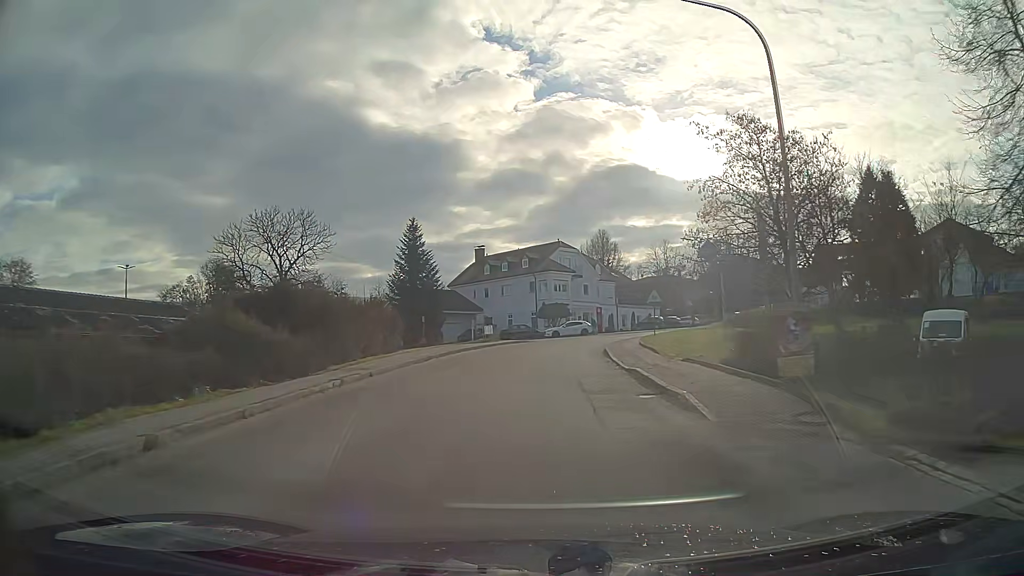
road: tertiary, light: Day
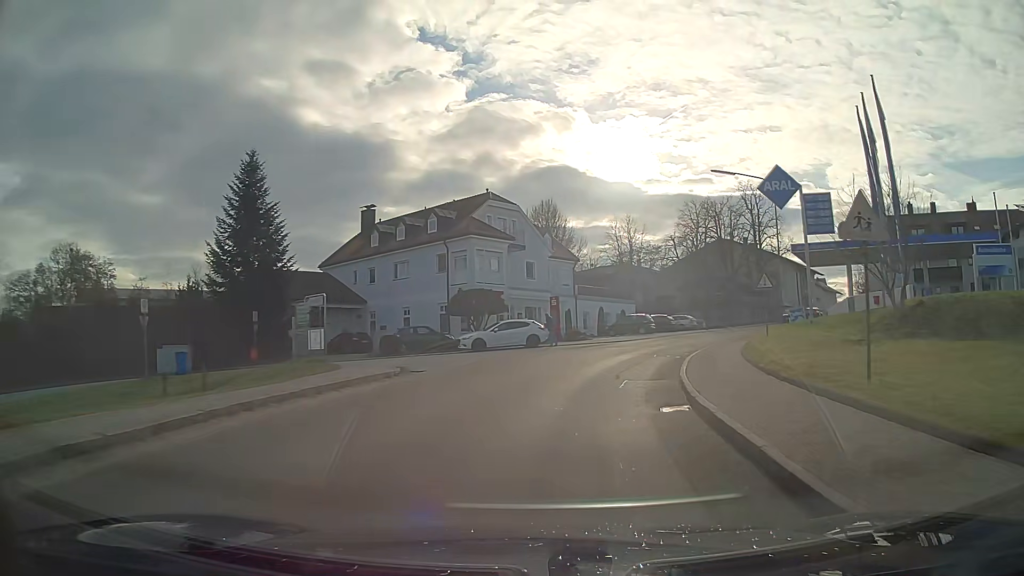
(+1.4, +29.5) m; +8°
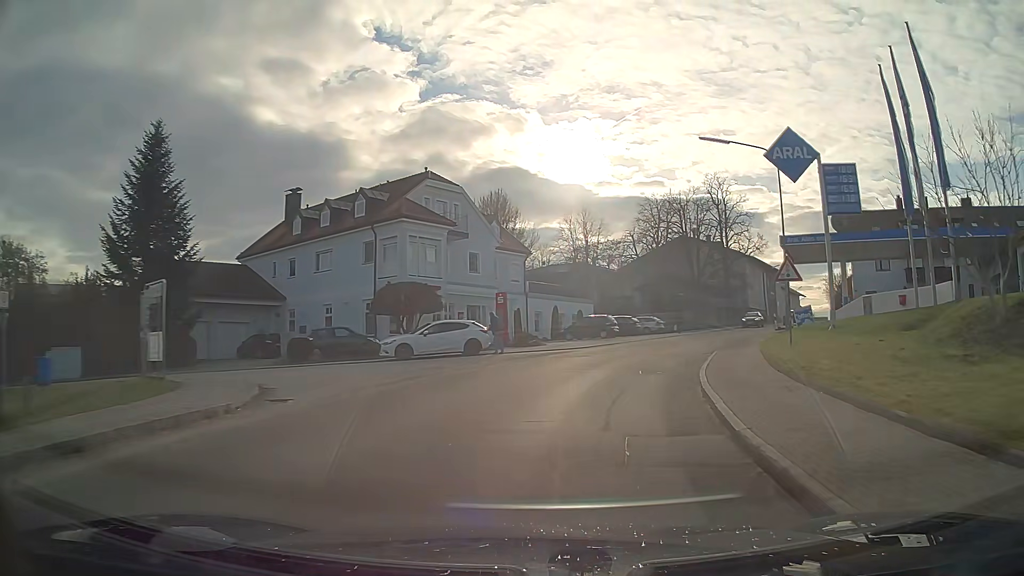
(+0.3, +7.1) m; +5°
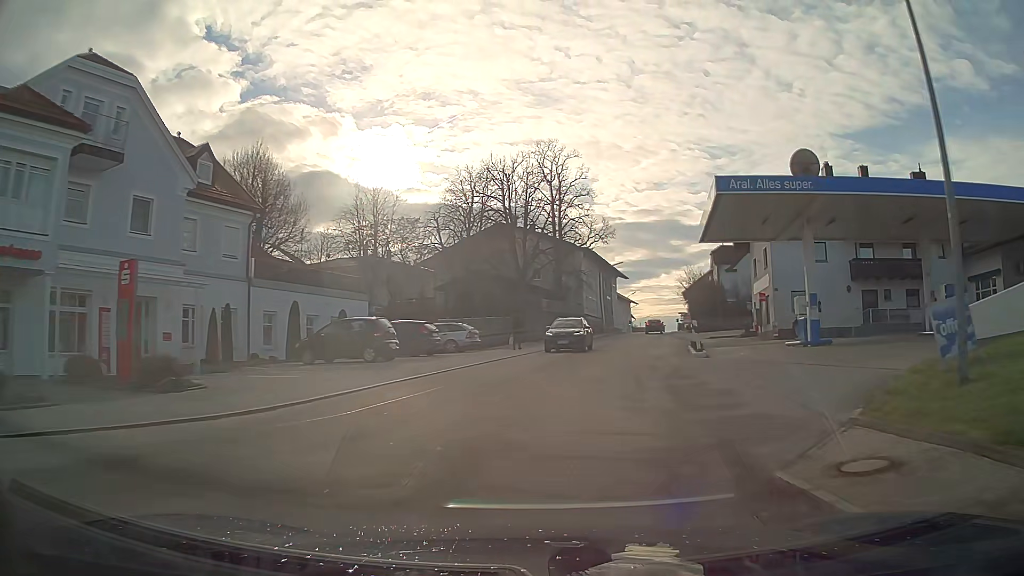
(+2.8, +20.3) m; +16°
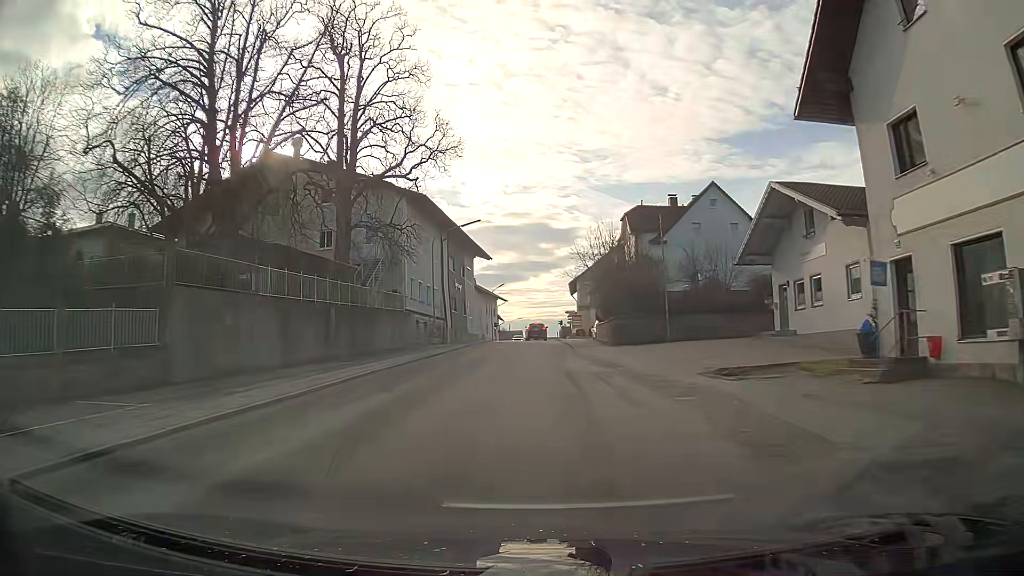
(+4.2, +34.4) m; +9°
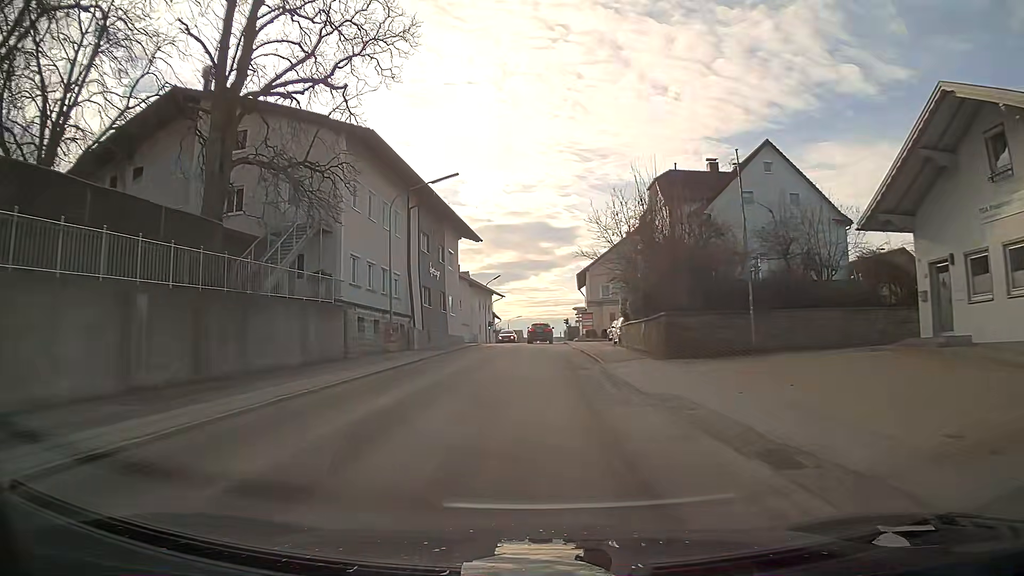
(0.0, +14.2) m; 0°
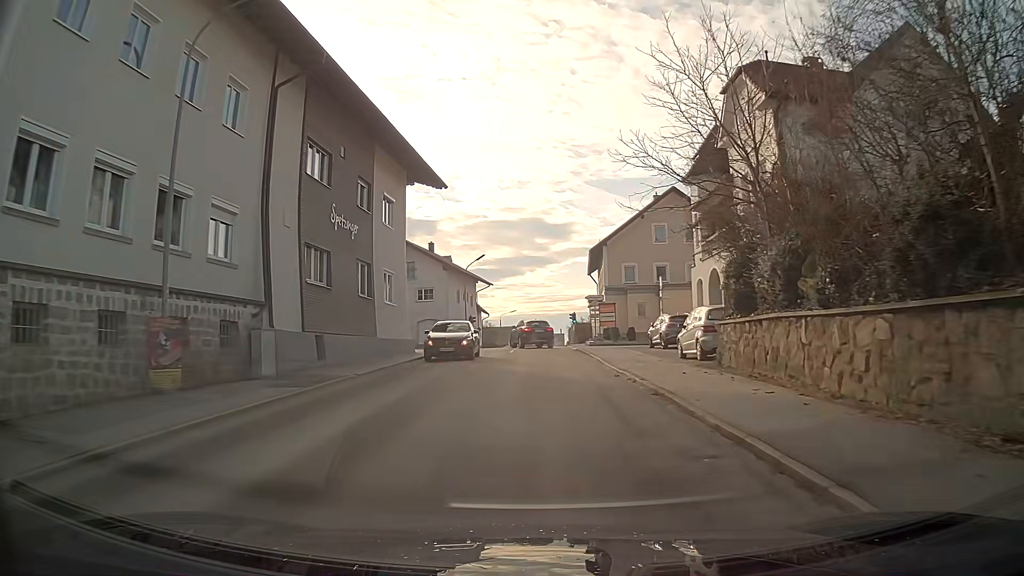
(0.0, +19.9) m; 0°
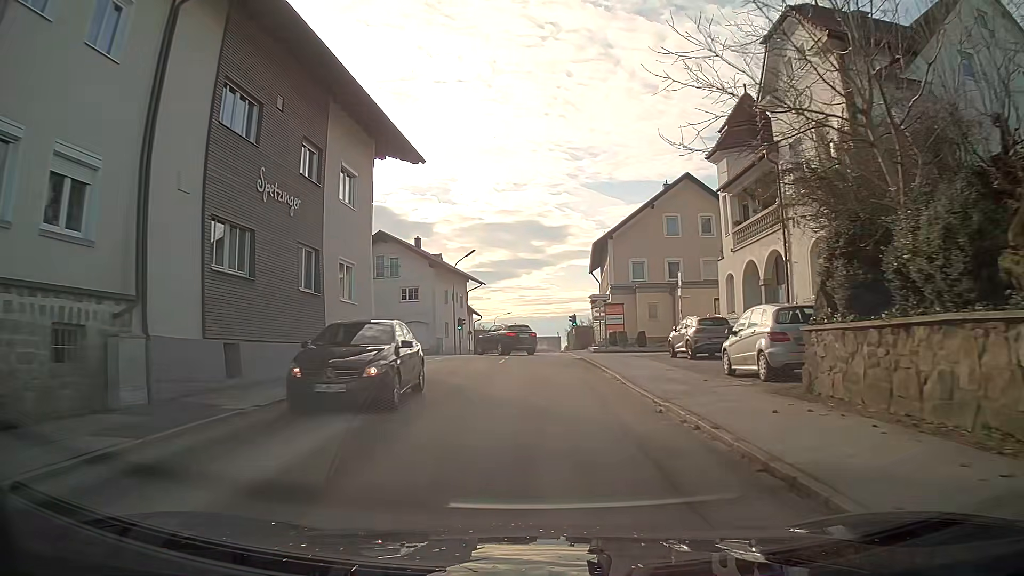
(0.0, +5.9) m; 0°
